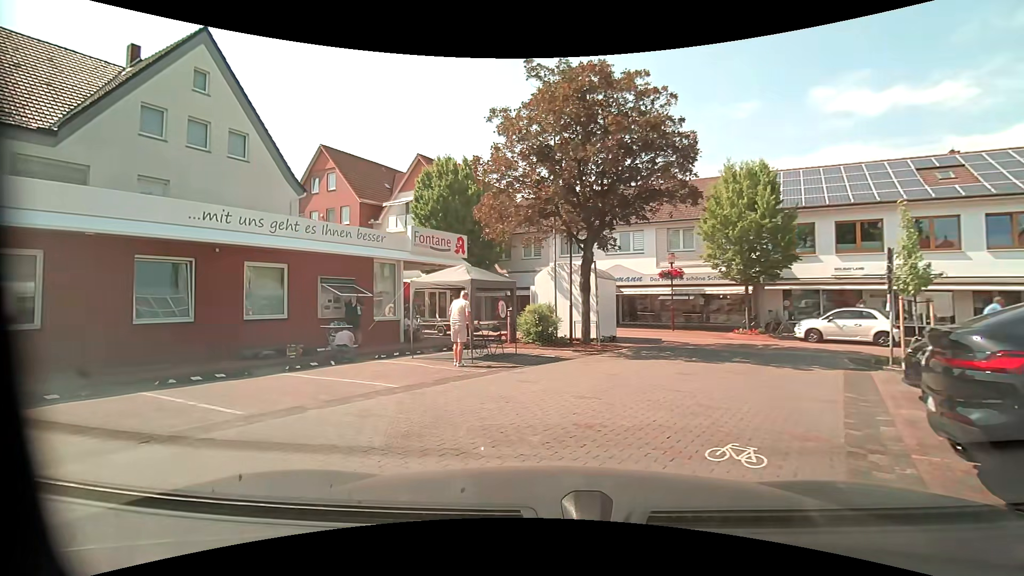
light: Day
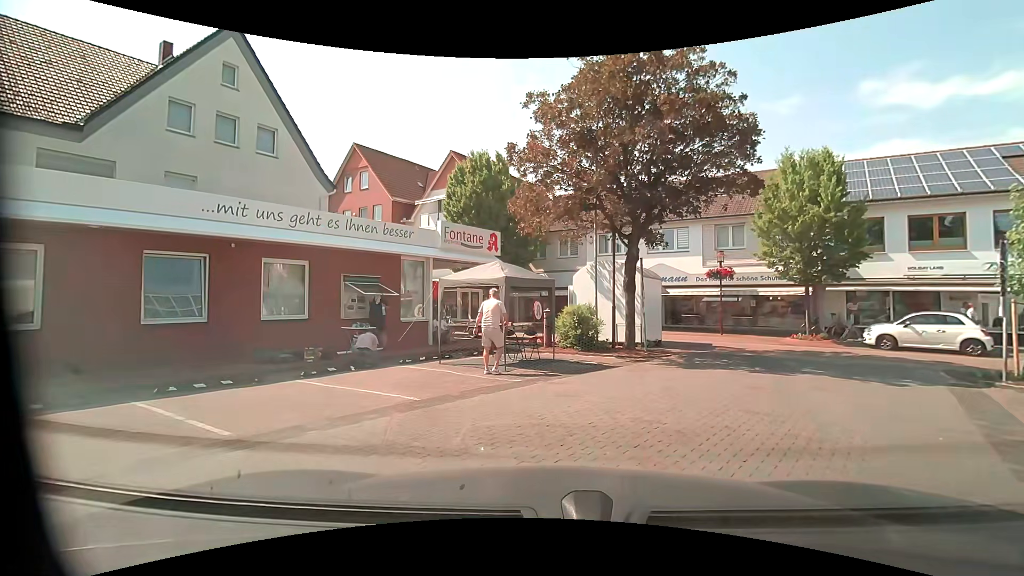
(-0.1, +1.3) m; -6°
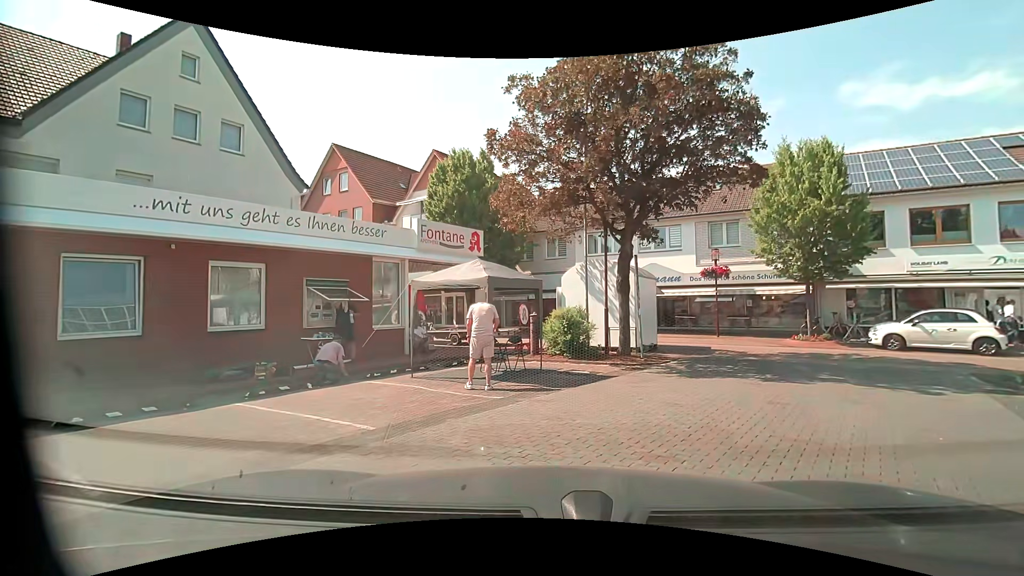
(0.0, +1.4) m; +1°
